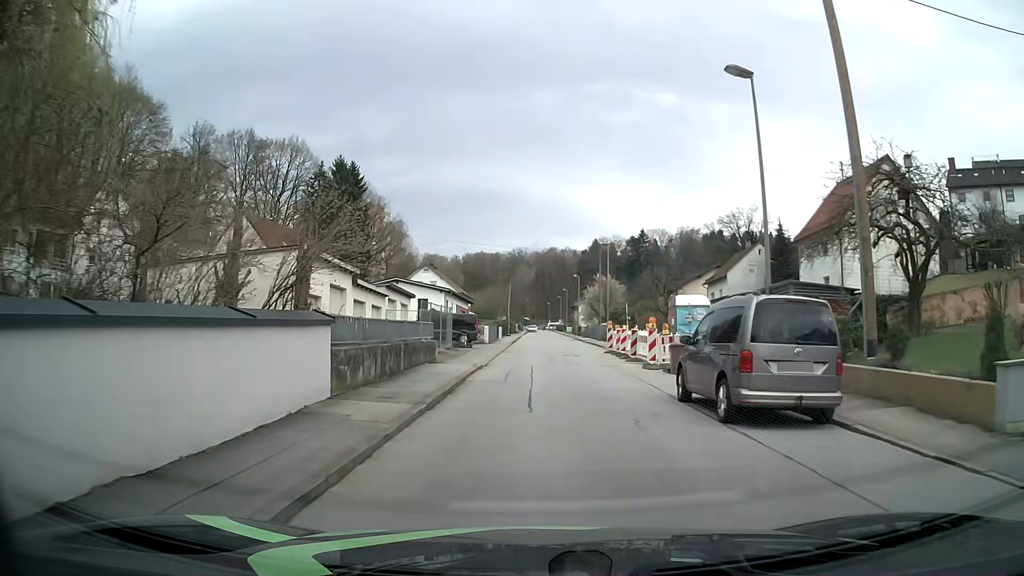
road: residential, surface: asphalt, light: Day
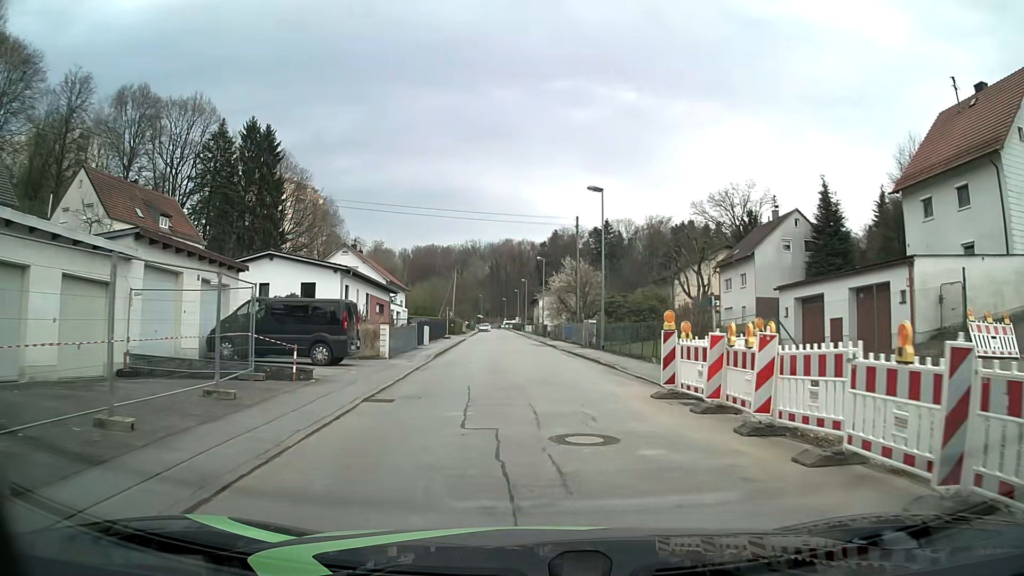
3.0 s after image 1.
(+0.7, +22.3) m; +4°
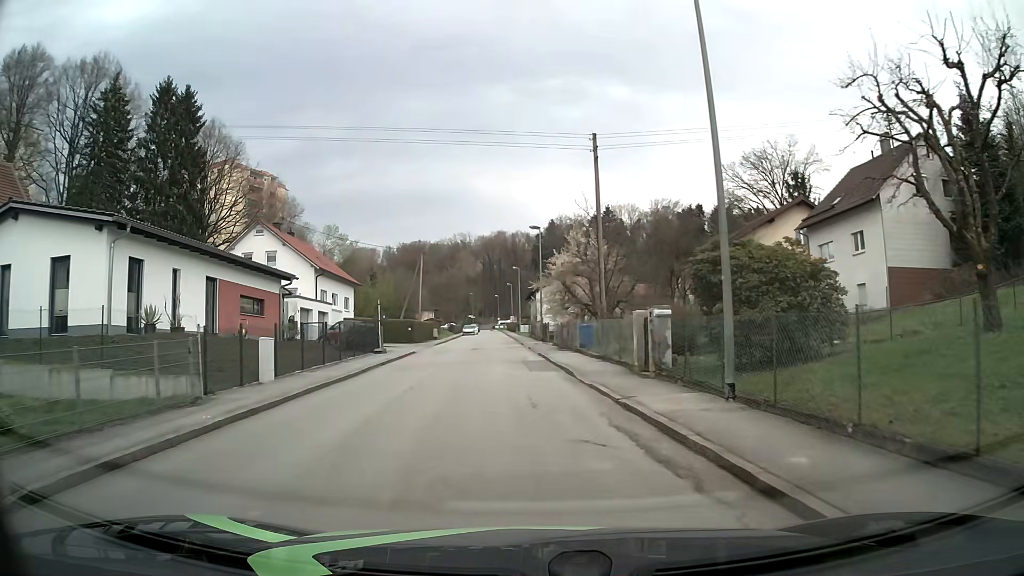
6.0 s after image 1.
(+0.4, +22.3) m; +1°
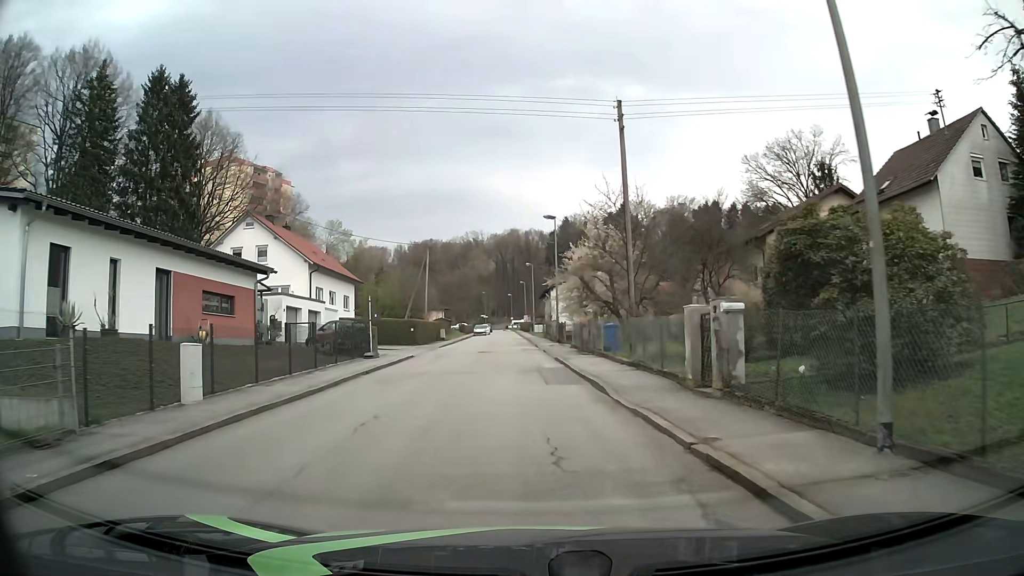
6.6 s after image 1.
(-0.1, +4.5) m; -1°
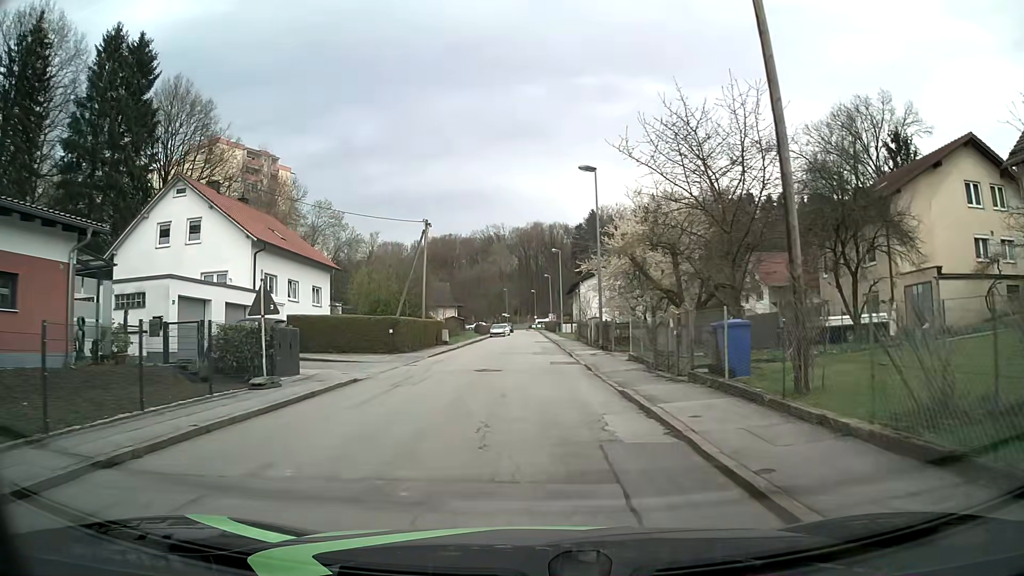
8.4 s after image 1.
(-0.4, +13.4) m; -3°
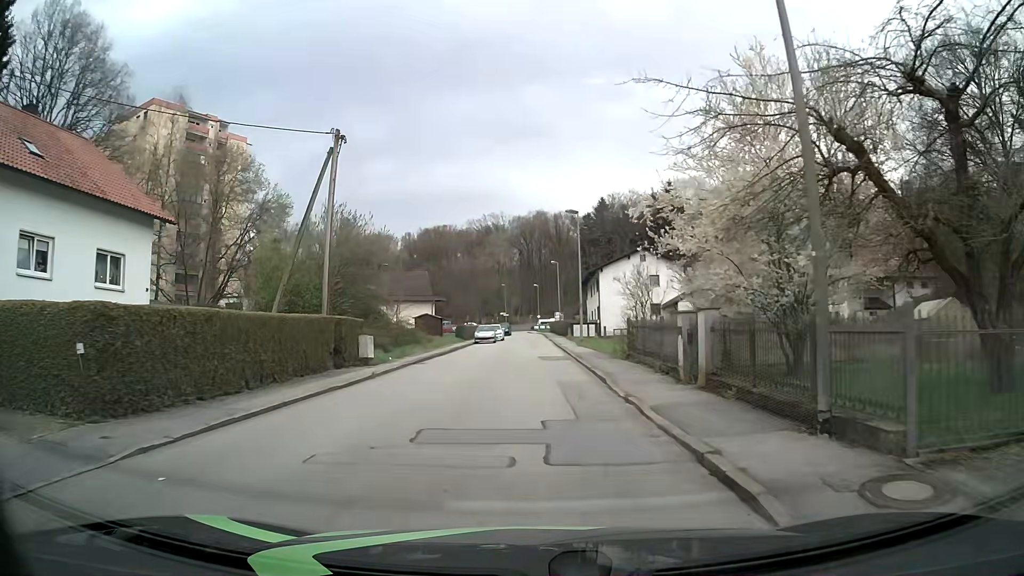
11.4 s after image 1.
(+0.1, +22.5) m; +1°
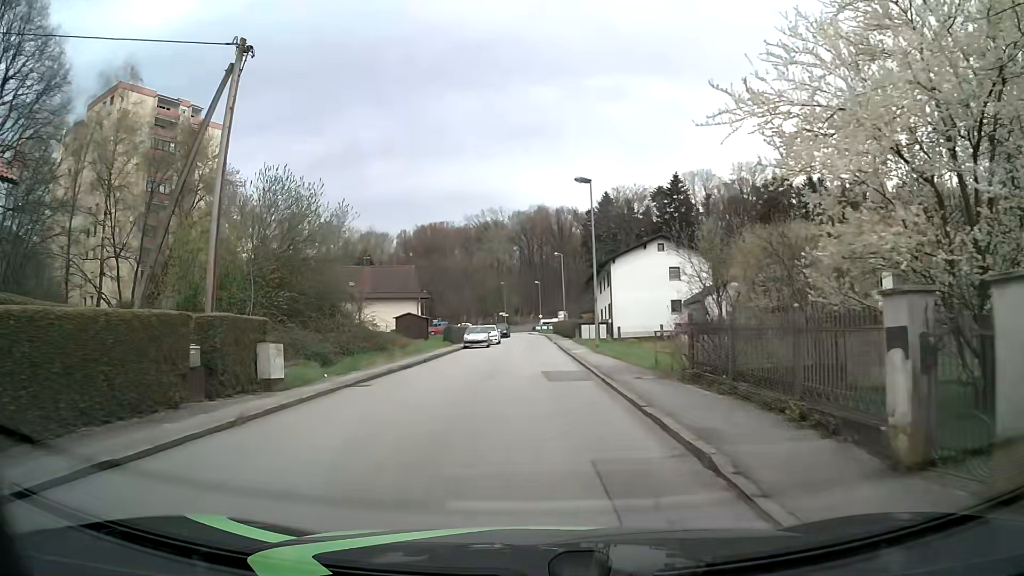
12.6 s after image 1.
(0.0, +9.0) m; -1°
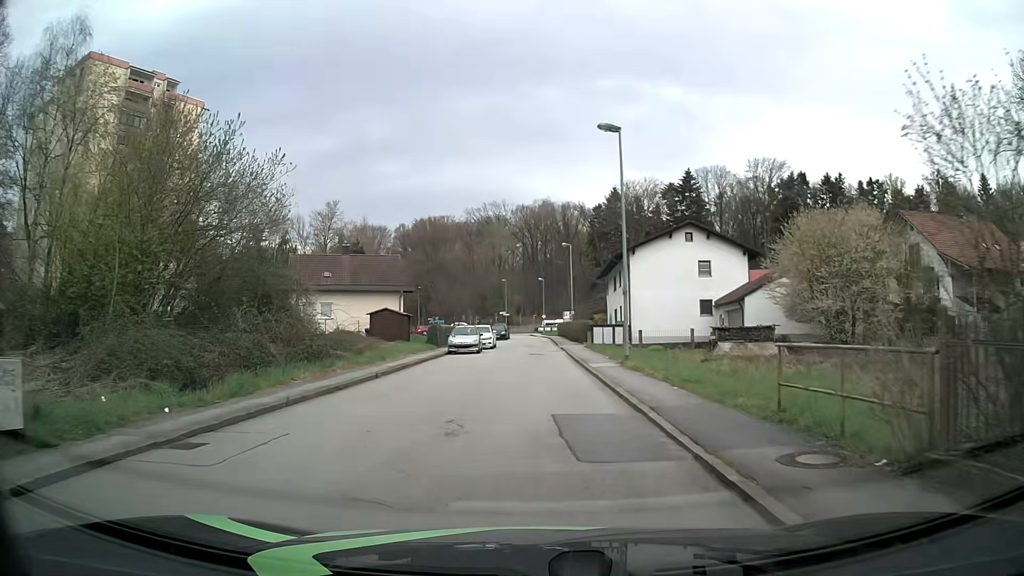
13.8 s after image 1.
(0.0, +9.0) m; -1°
(0, +10) (0, +20) (0, +30) (0, +40) (+1, +50) (+1, +60) (+1, +70) (0, +80) (0, +90) (-1, +100) m
